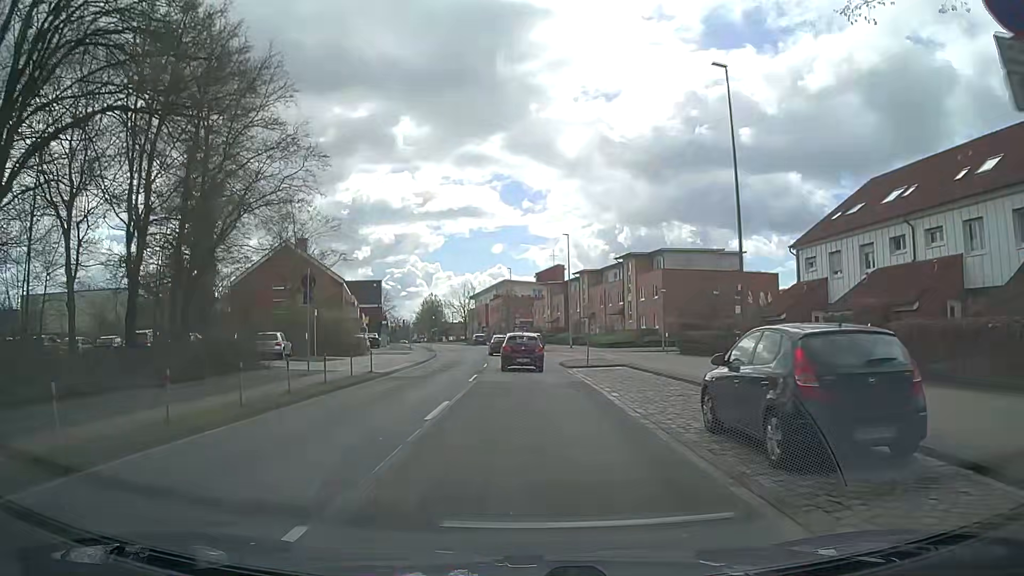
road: tertiary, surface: asphalt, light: Day
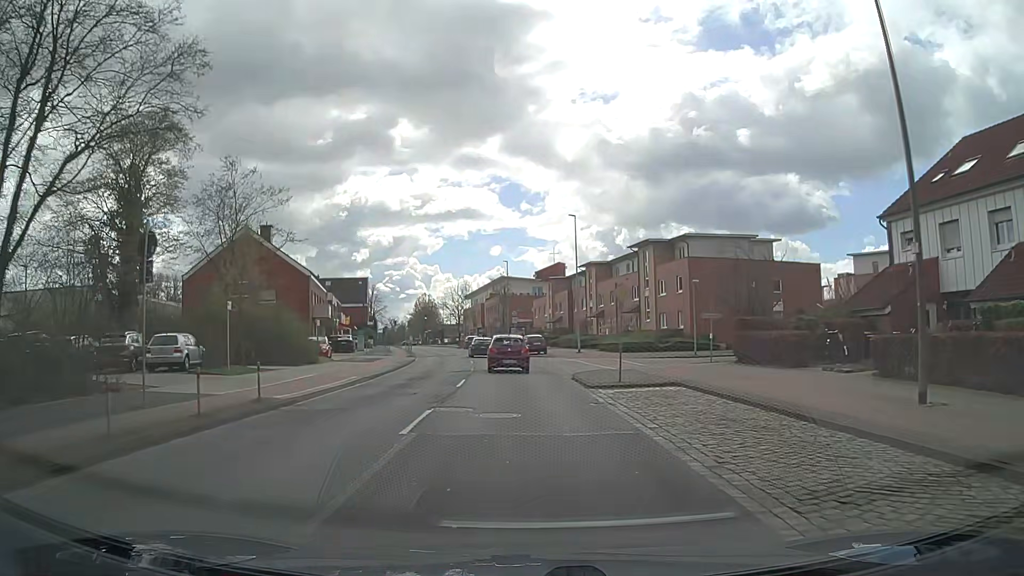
(0.0, +10.8) m; 0°
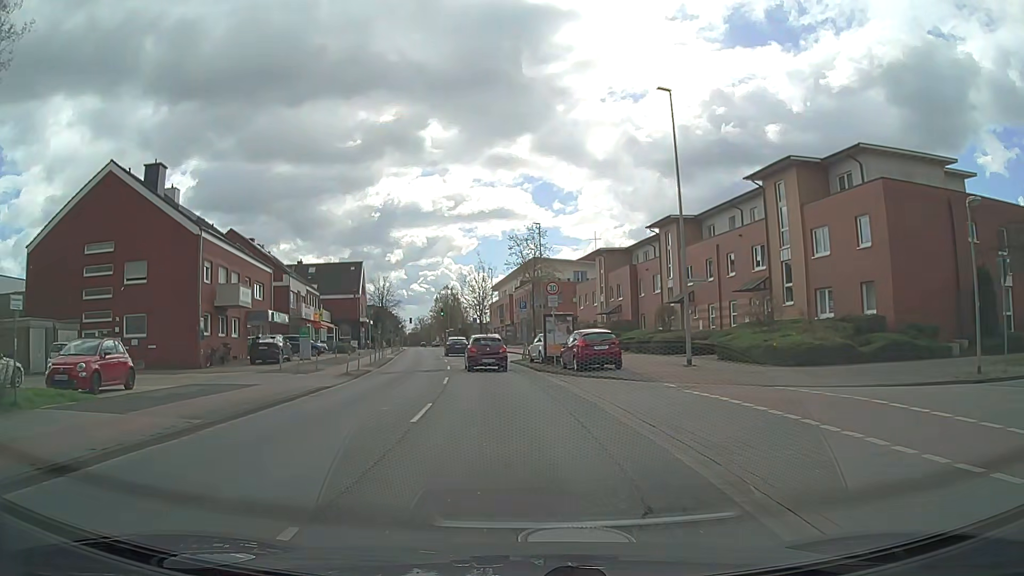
(-0.6, +26.7) m; -3°
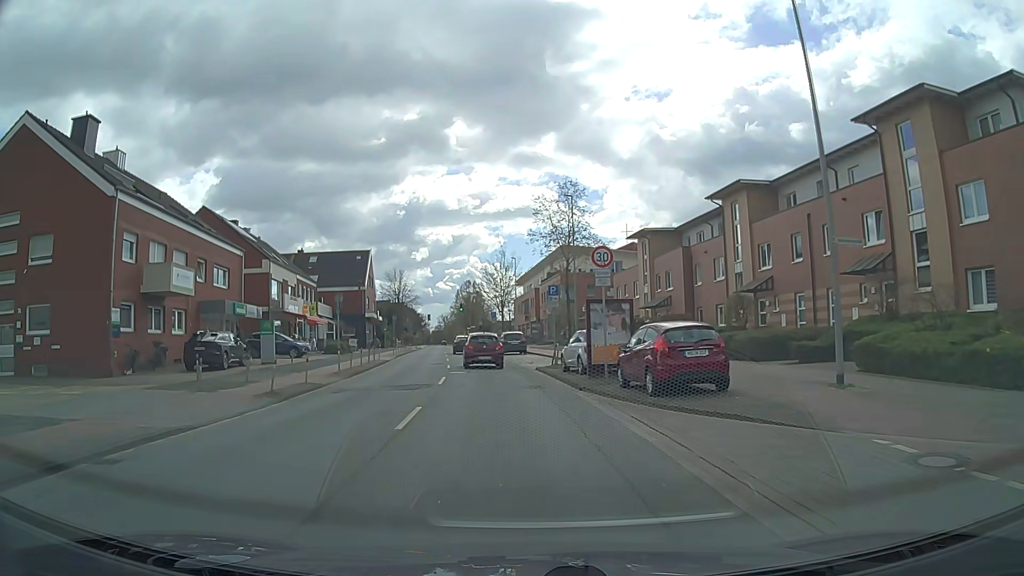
(-0.2, +10.5) m; -3°
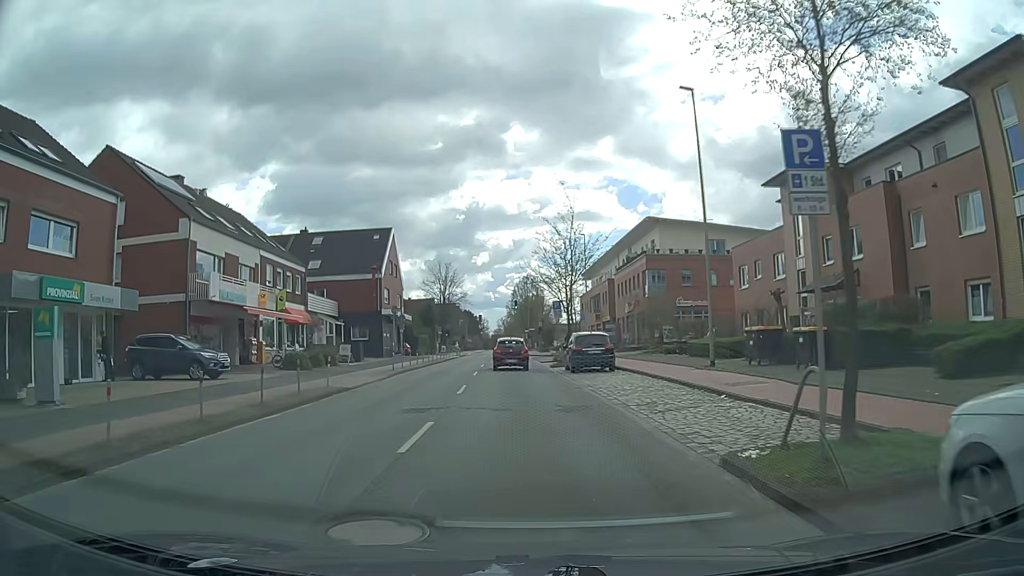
(-1.0, +20.7) m; -5°
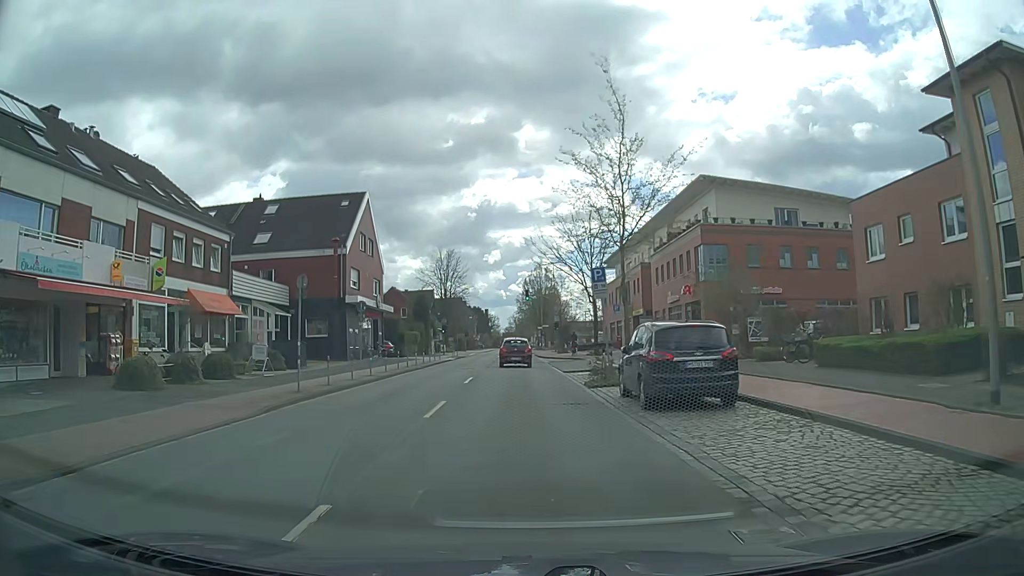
(-0.2, +15.2) m; -1°
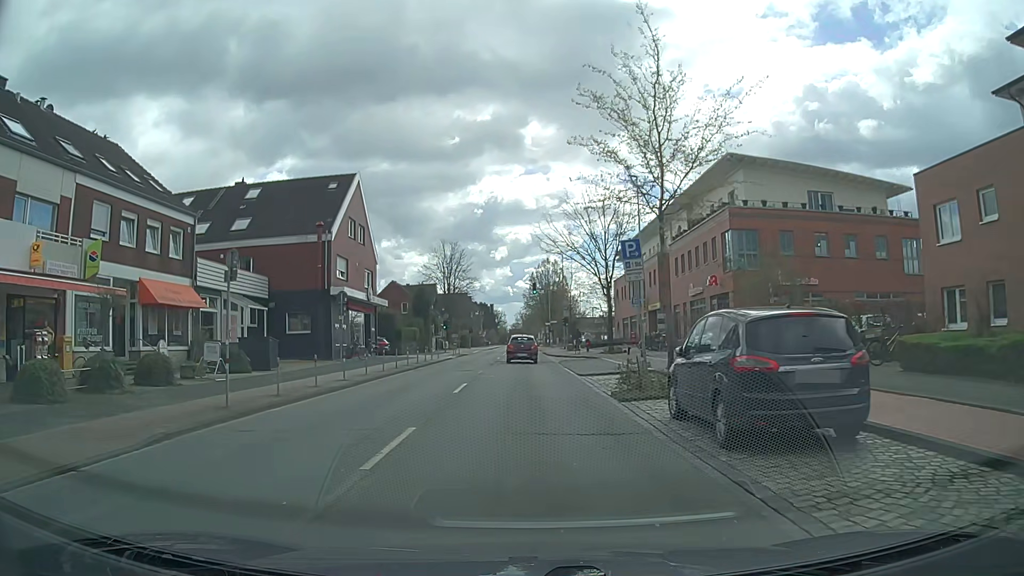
(0.0, +4.8) m; 0°
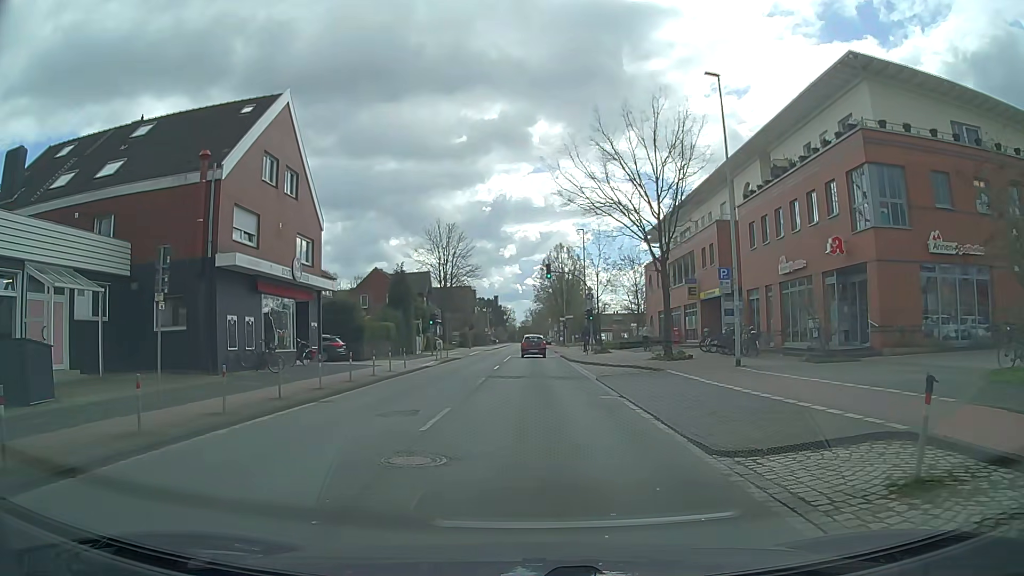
(-0.1, +15.5) m; -1°
